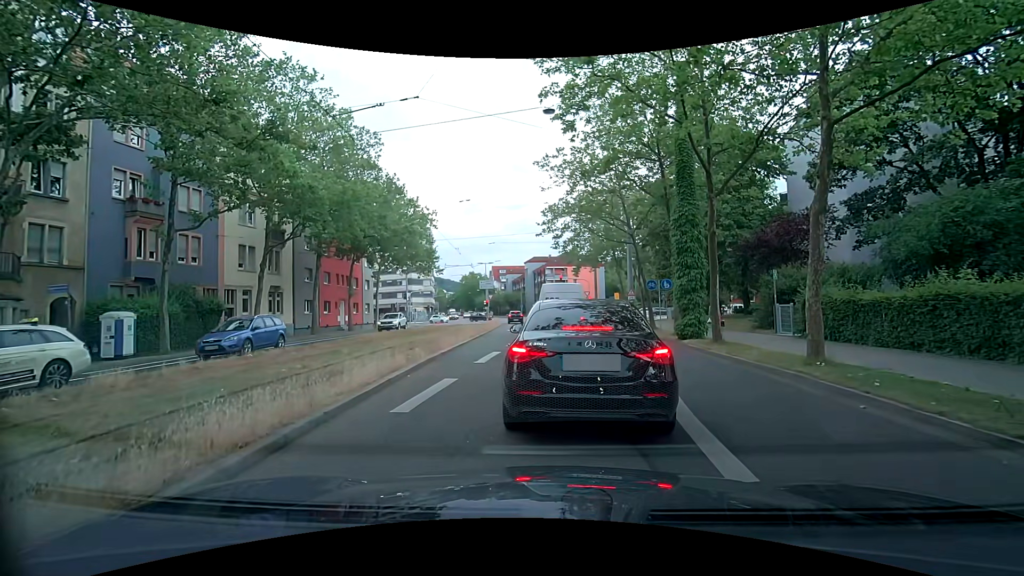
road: secondary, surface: asphalt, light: Day
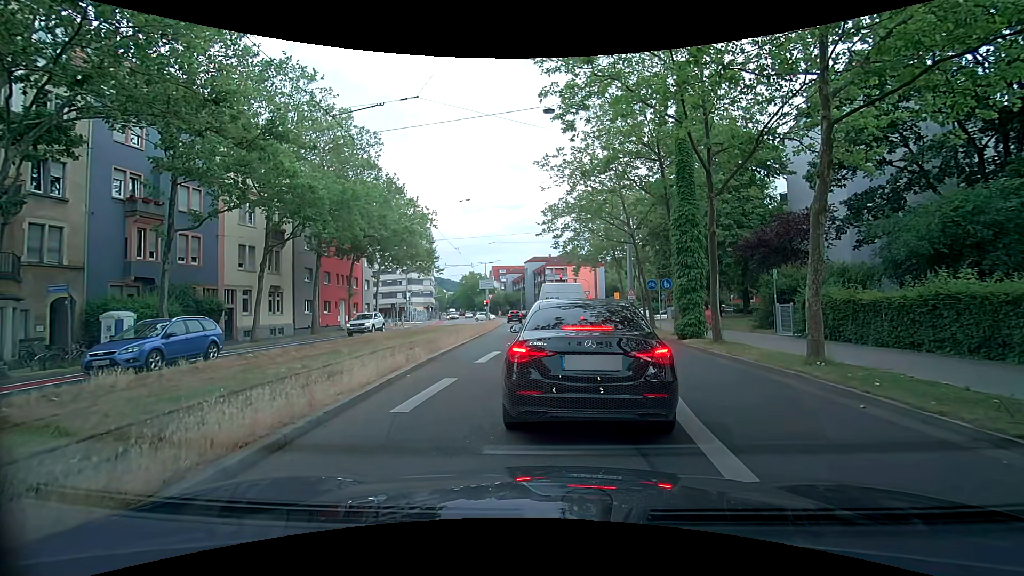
(0.0, 0.0) m; 0°
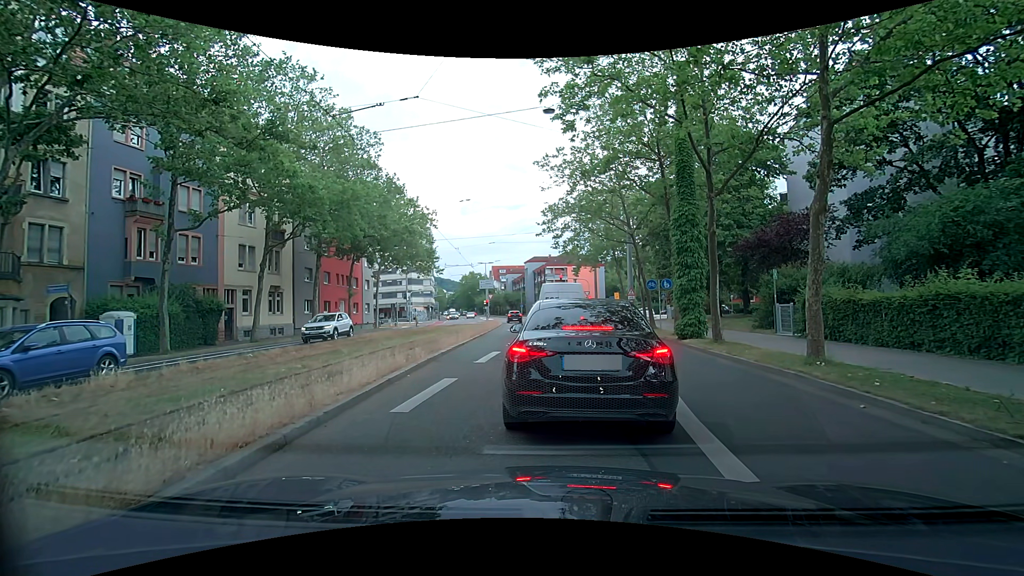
(0.0, 0.0) m; 0°
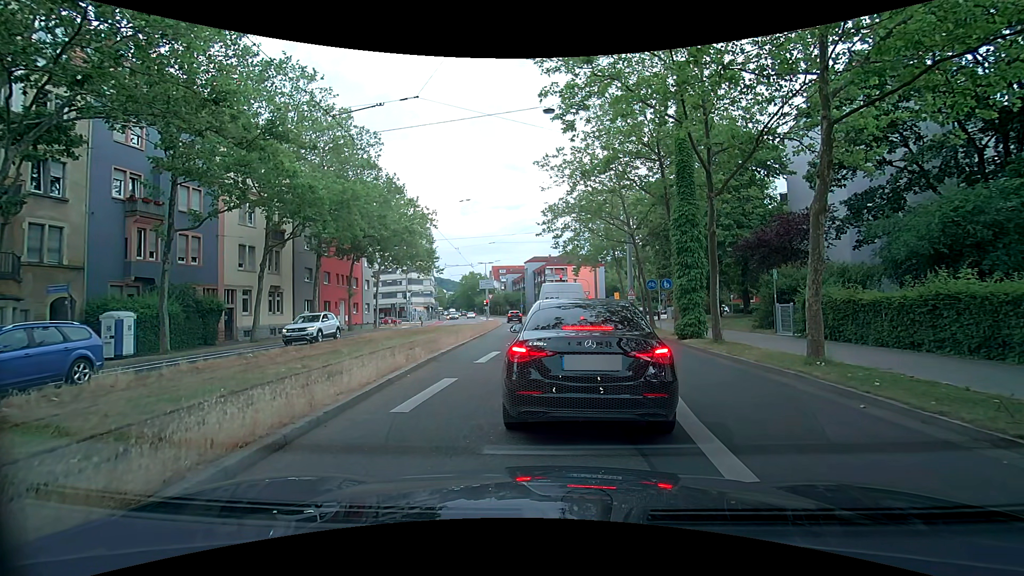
(0.0, 0.0) m; 0°
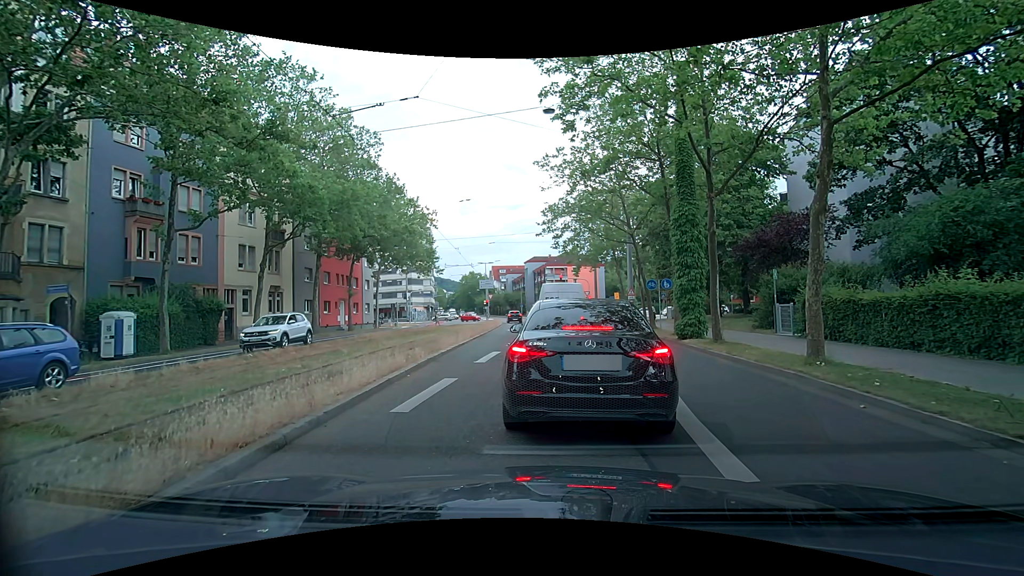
(0.0, 0.0) m; 0°
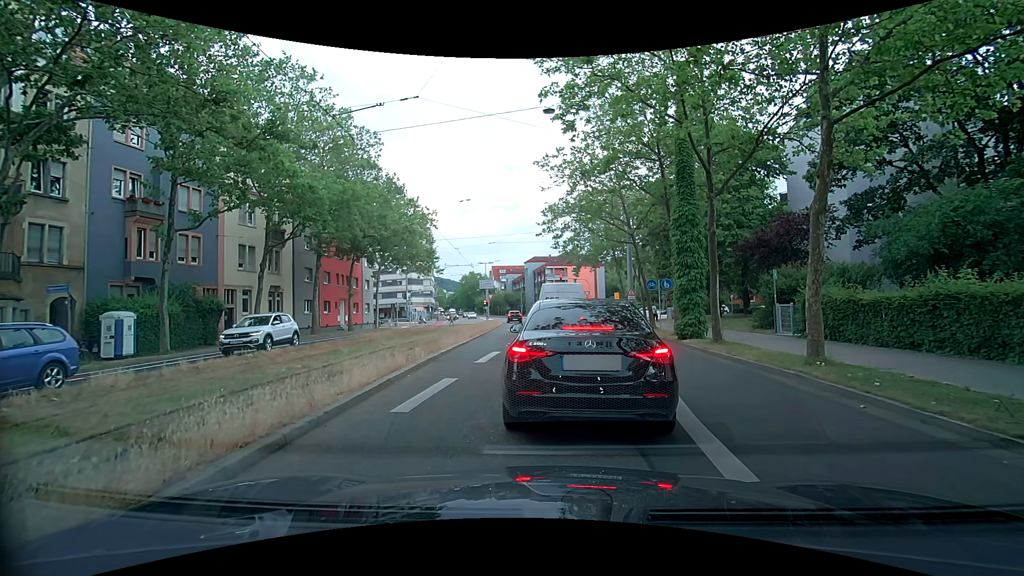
(0.0, 0.0) m; 0°
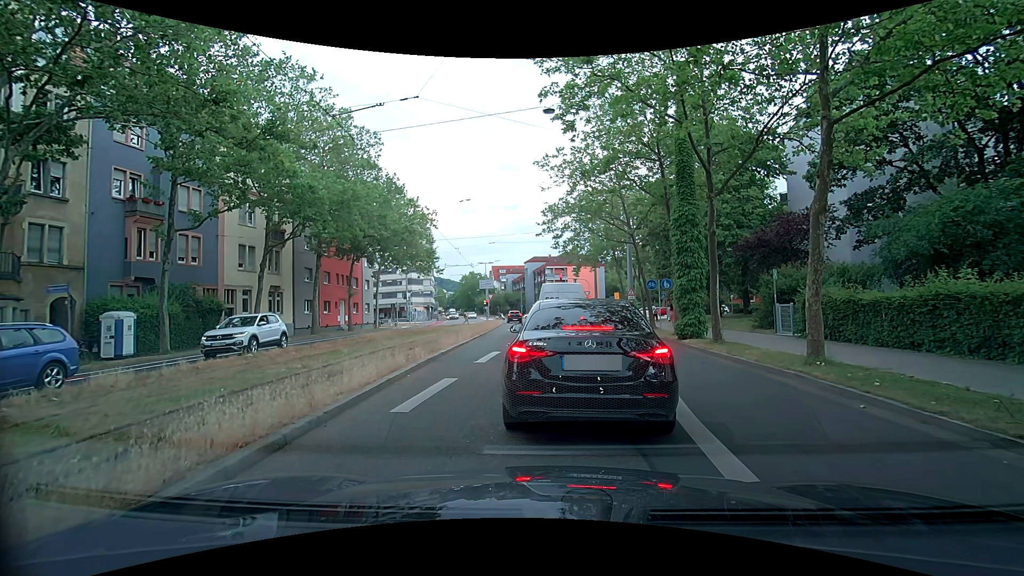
(0.0, 0.0) m; 0°
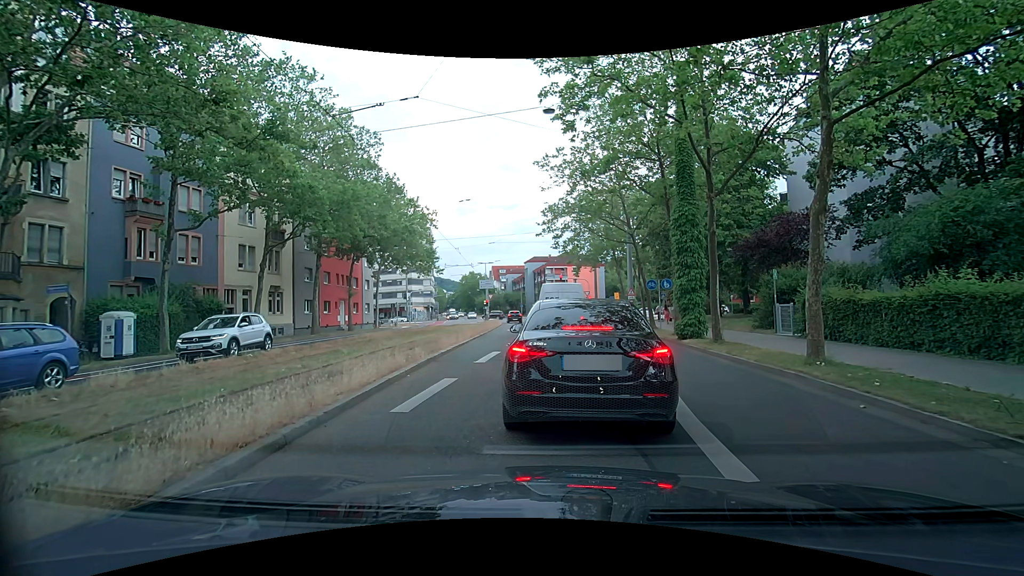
(0.0, 0.0) m; 0°
